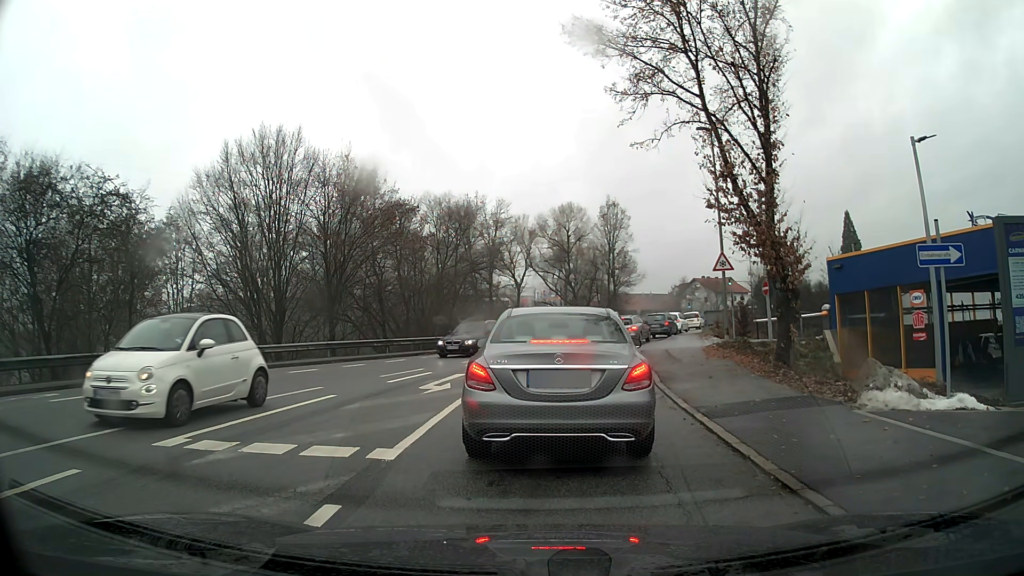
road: tertiary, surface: asphalt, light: Day
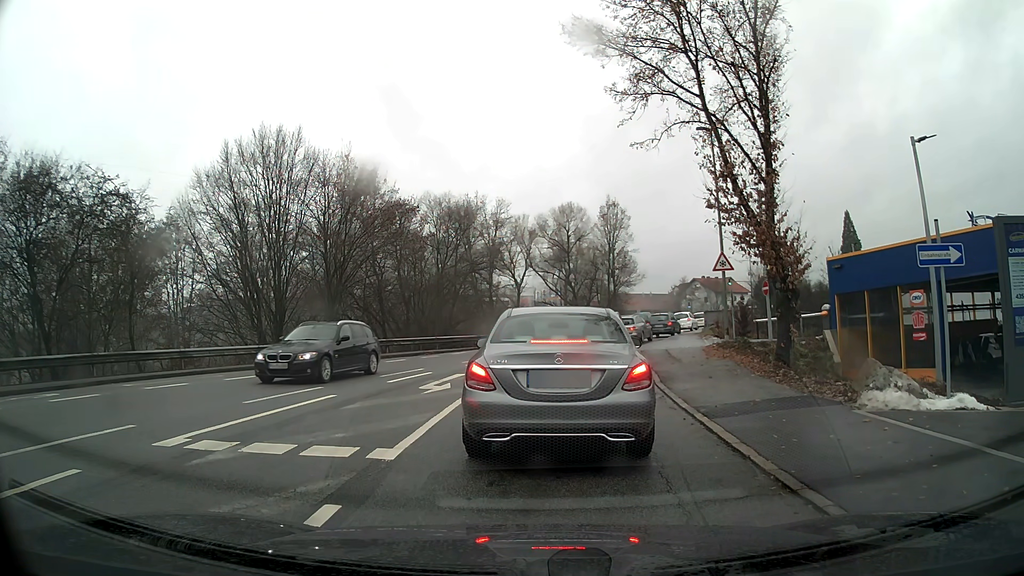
(0.0, 0.0) m; 0°
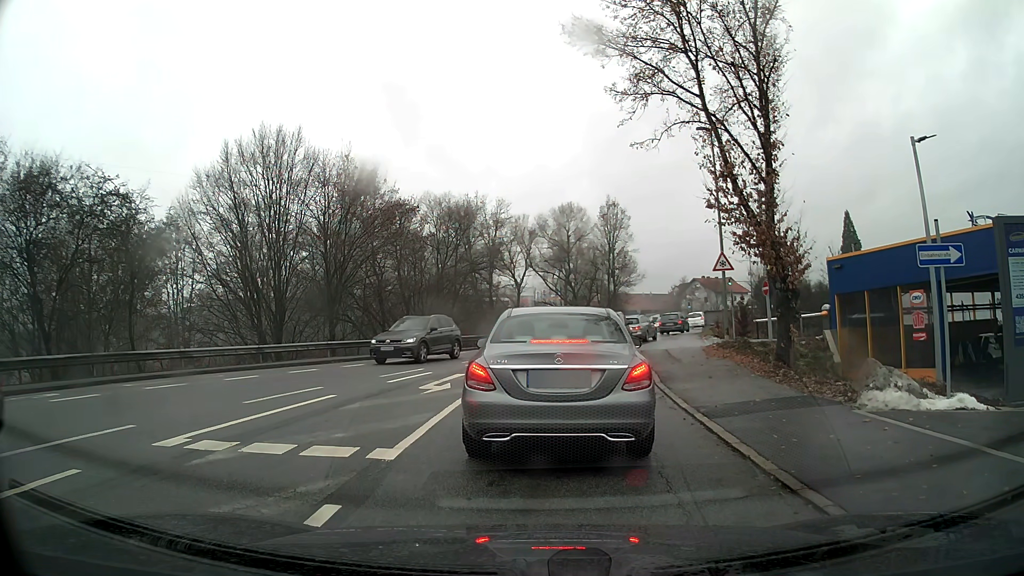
(0.0, 0.0) m; 0°
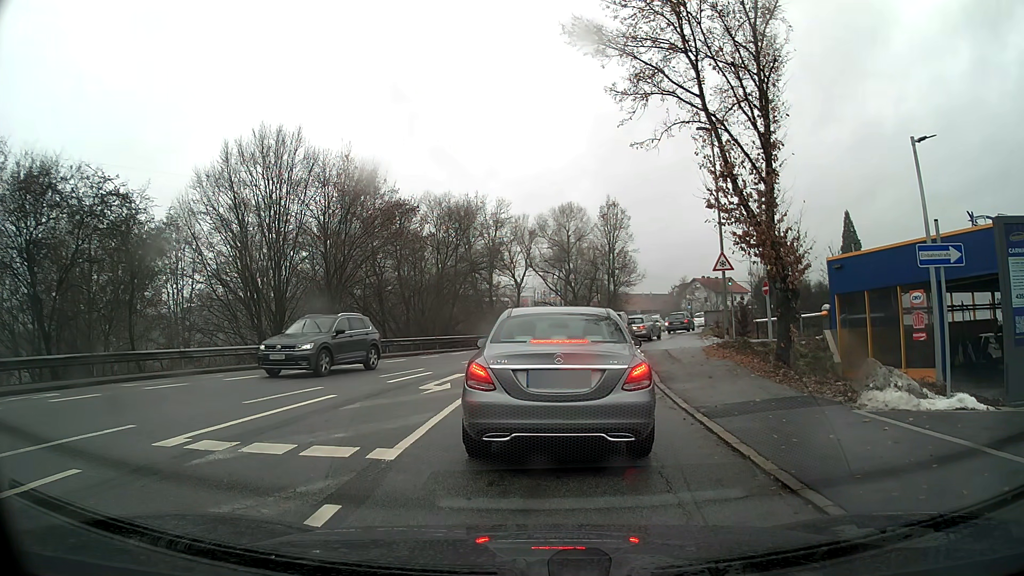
(0.0, 0.0) m; 0°
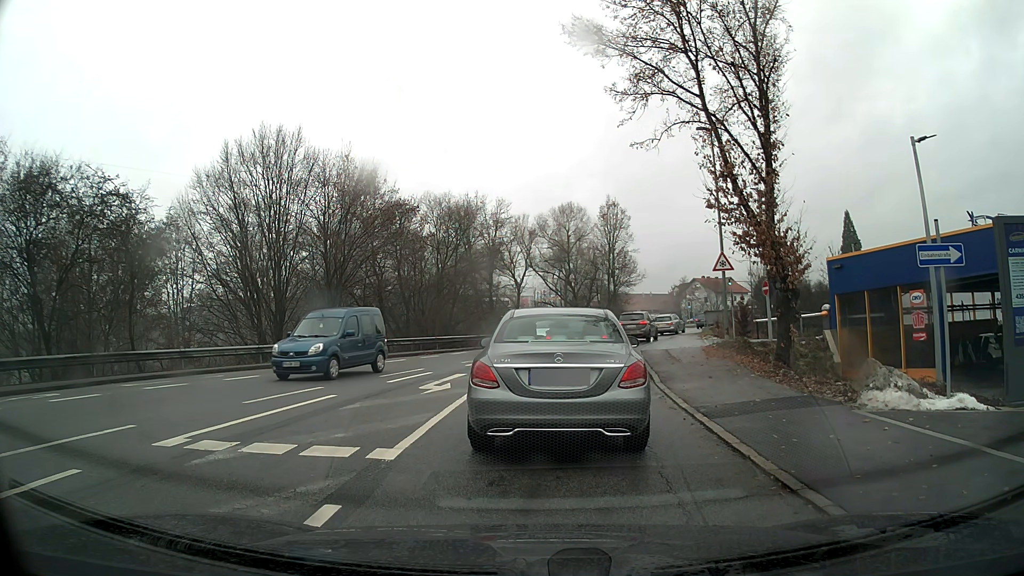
(0.0, 0.0) m; 0°
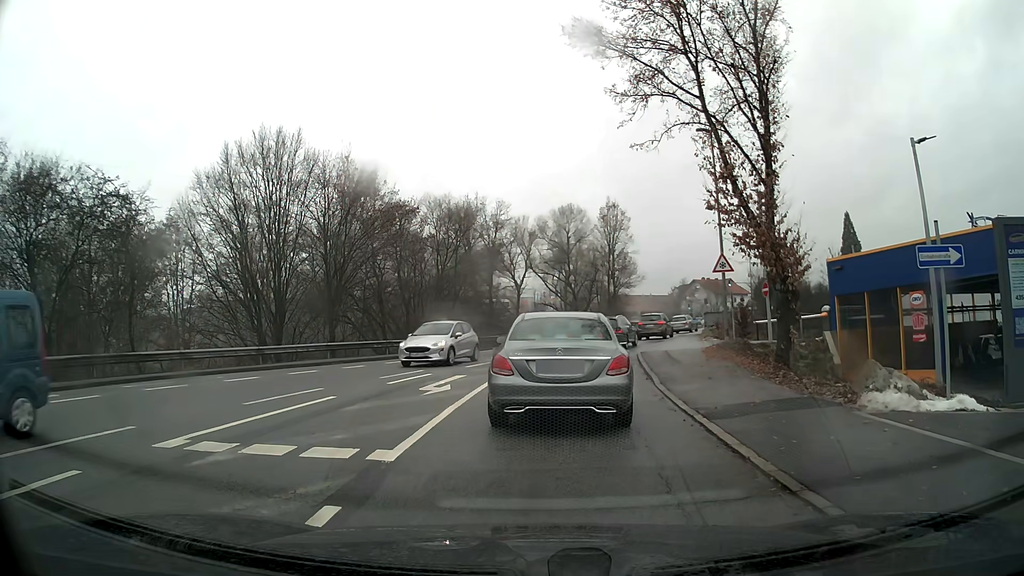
(0.0, 0.0) m; 0°
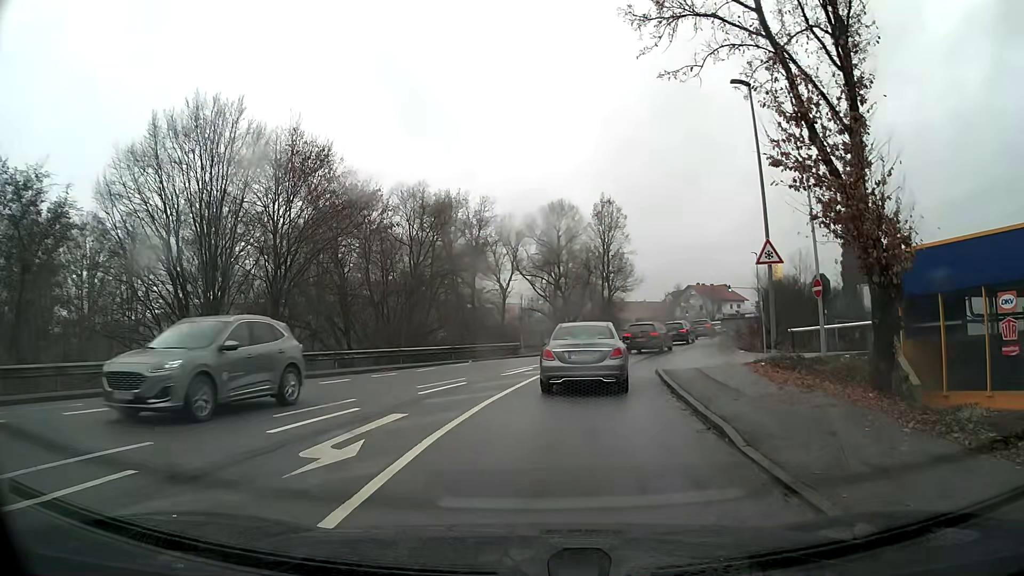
(+0.2, +6.9) m; +3°
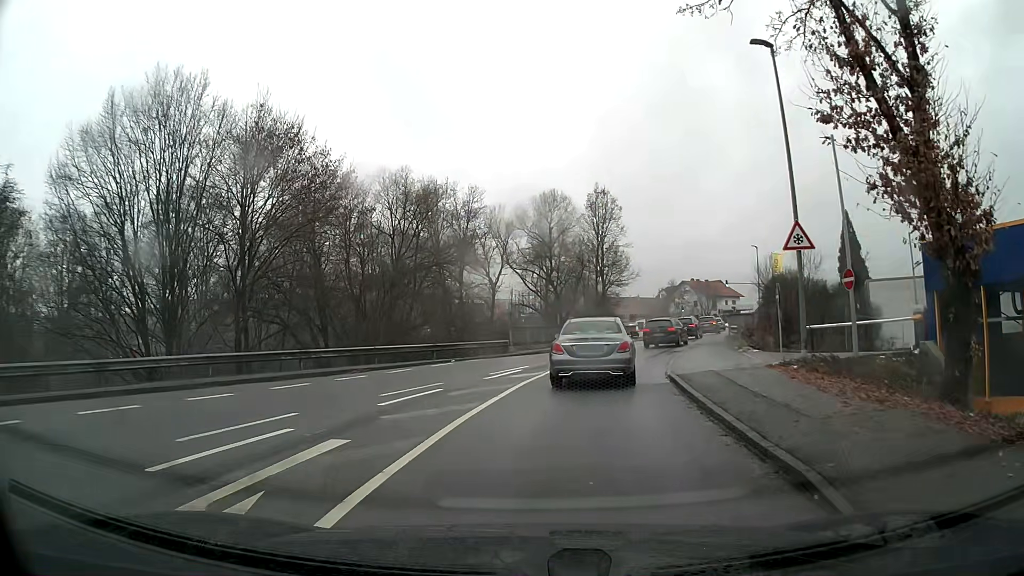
(0.0, +3.0) m; +1°
